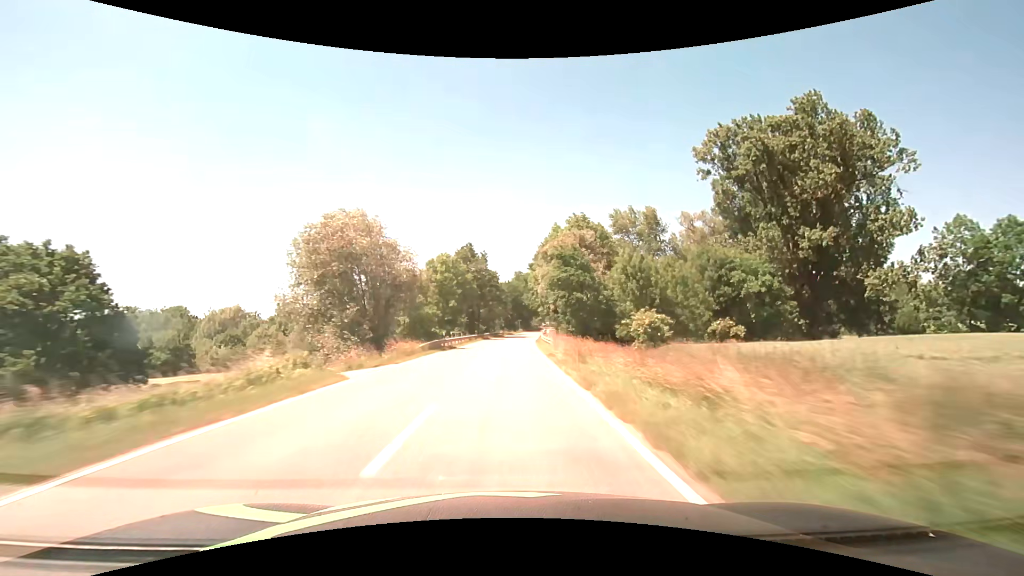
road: tertiary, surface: asphalt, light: Day
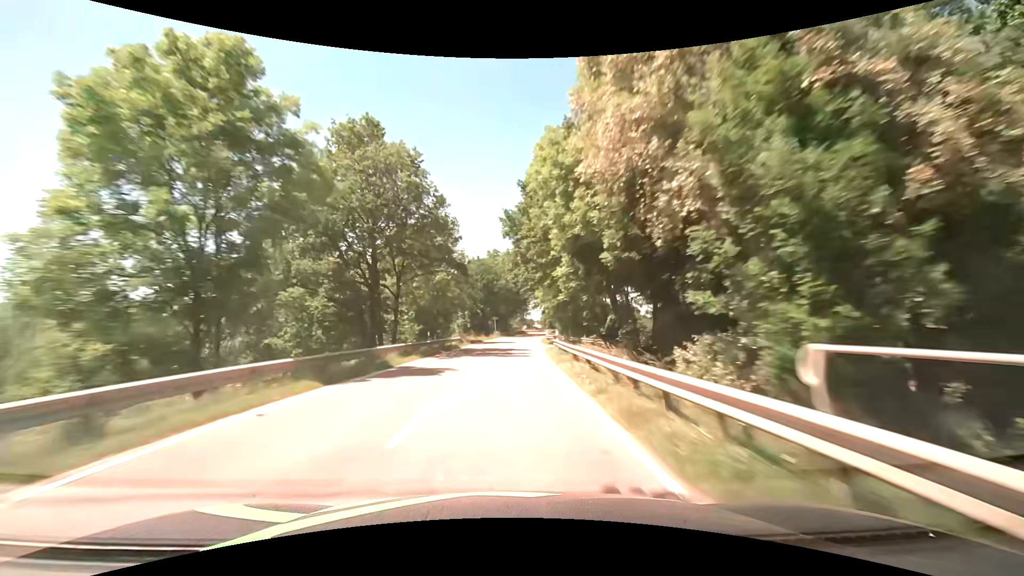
(+1.0, +46.9) m; +3°
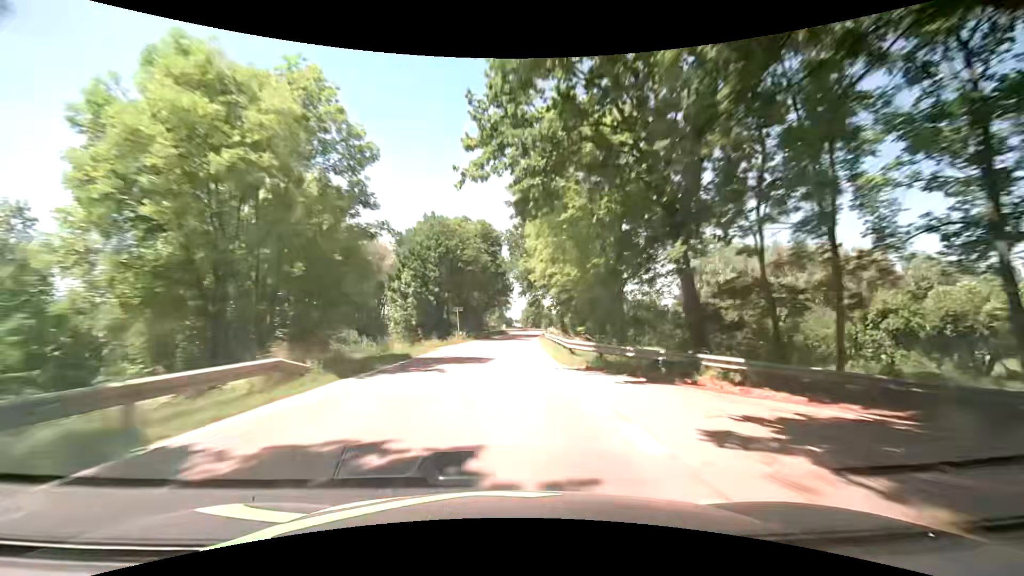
(+0.7, +31.3) m; +2°
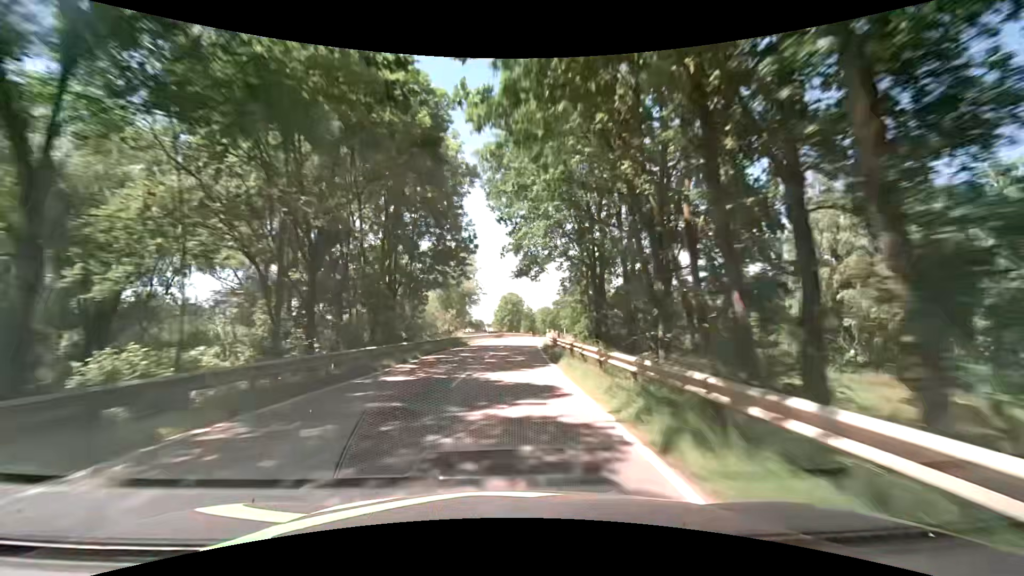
(+2.1, +47.1) m; +5°
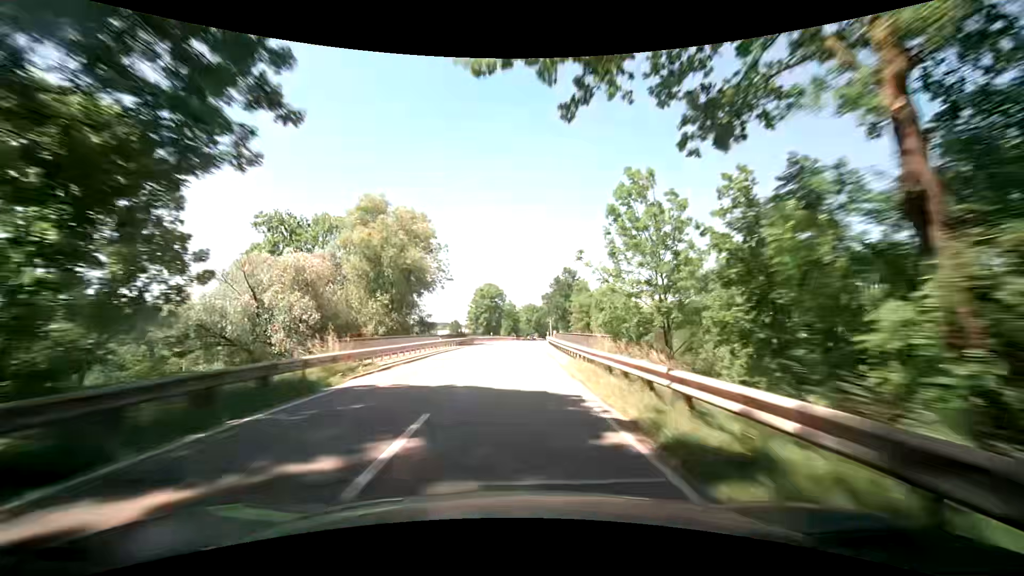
(+0.3, +31.4) m; +2°
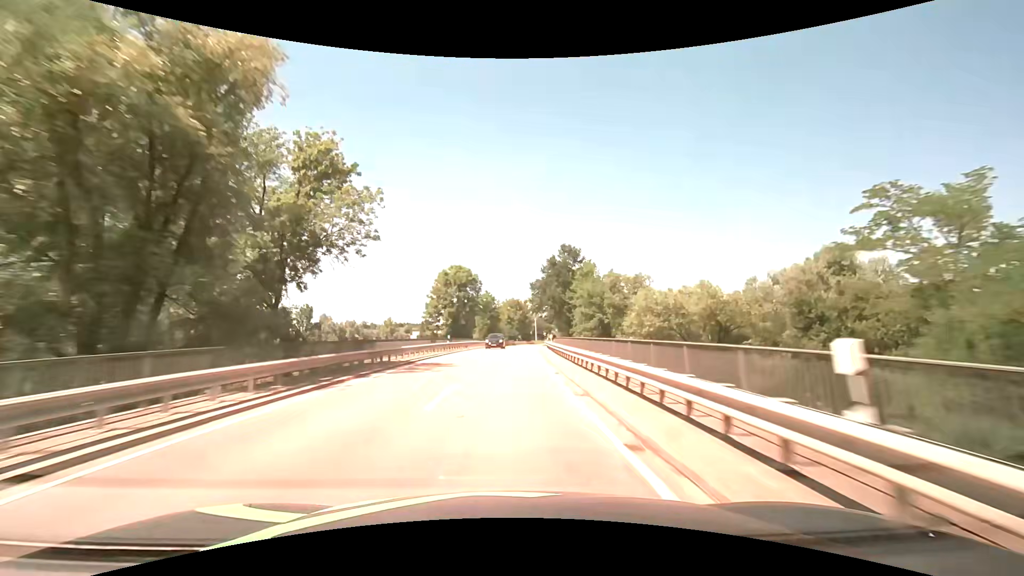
(+0.8, +31.5) m; +3°
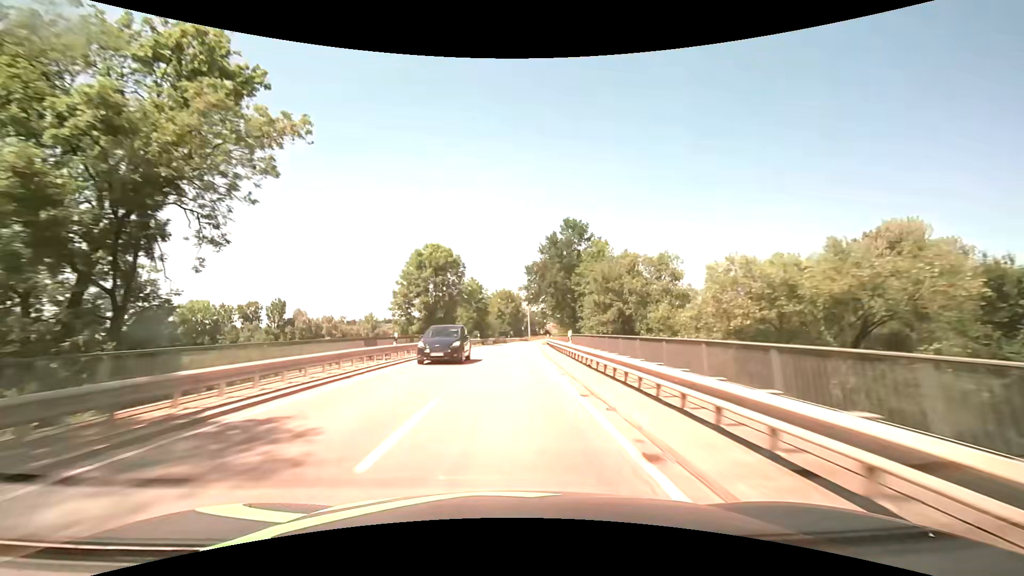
(+0.2, +15.8) m; +1°
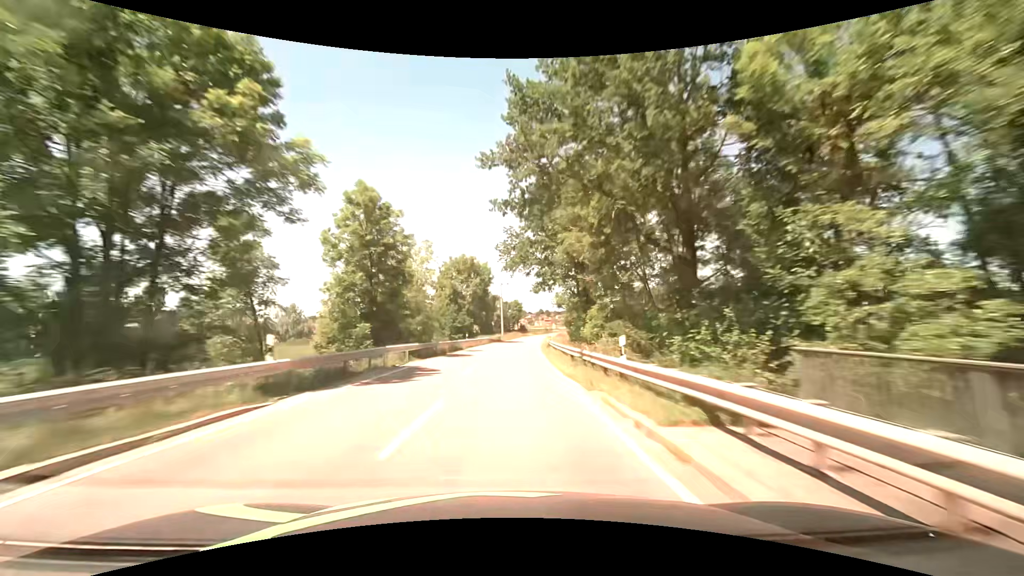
(+1.1, +47.5) m; +3°
(0, +10) (0, +20) (+1, +30) (+1, +40) (+2, +50) (+2, +60) (+3, +70) (+4, +80) (+5, +90) (+6, +100) m
